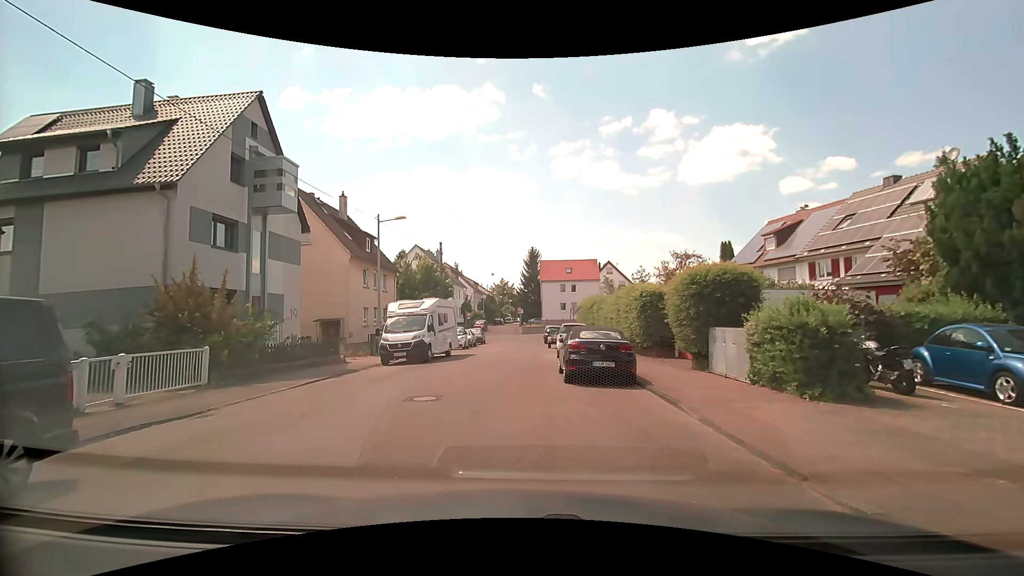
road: residential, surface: asphalt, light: Day
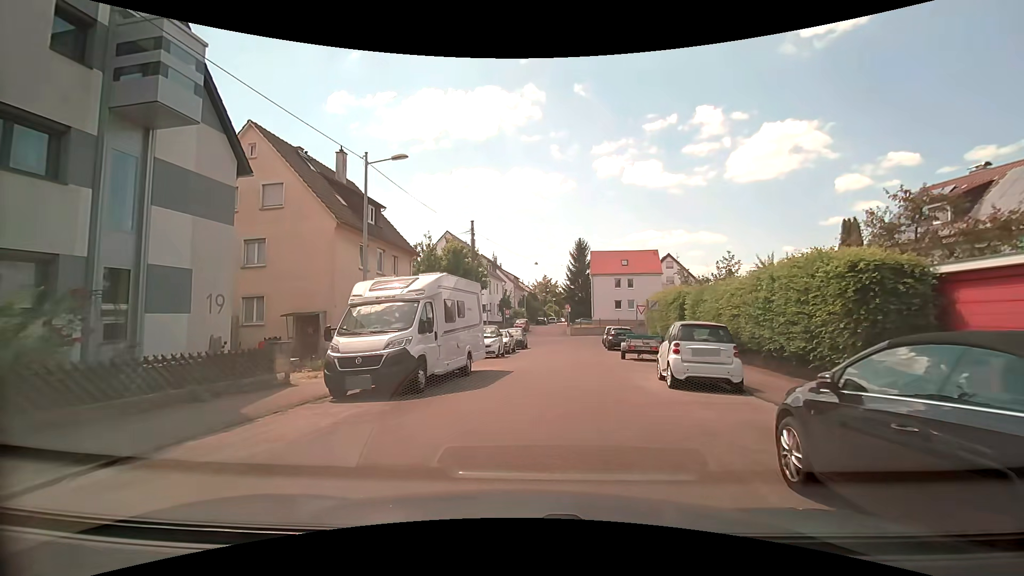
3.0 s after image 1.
(-0.7, +10.6) m; -4°
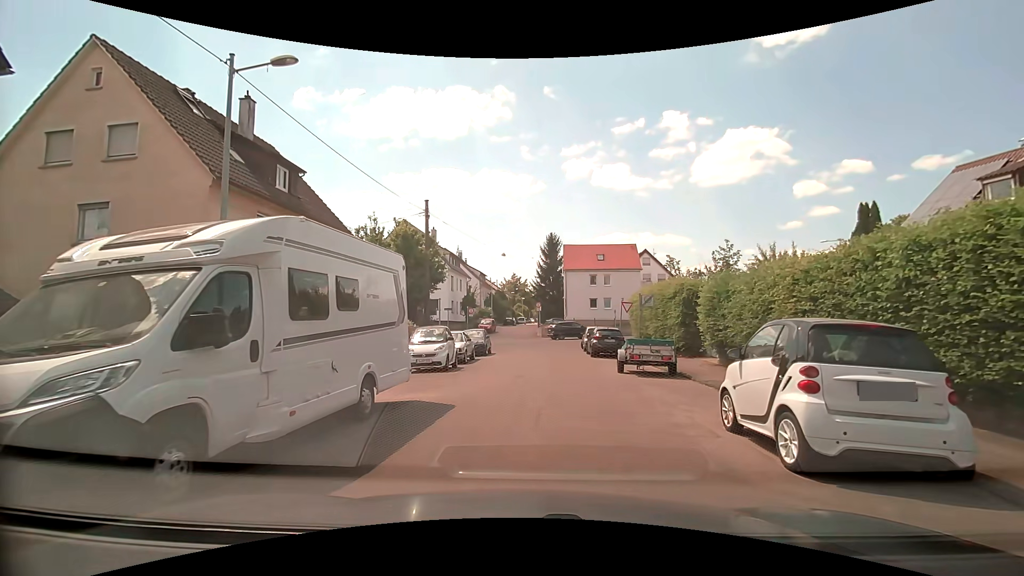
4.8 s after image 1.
(+0.1, +6.6) m; +4°
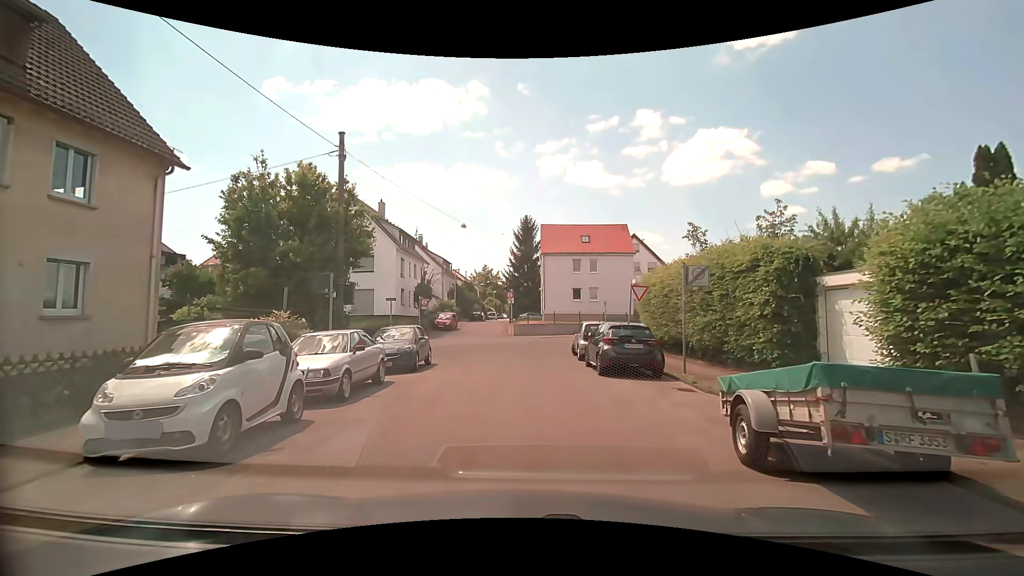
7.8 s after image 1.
(+0.1, +11.0) m; +2°
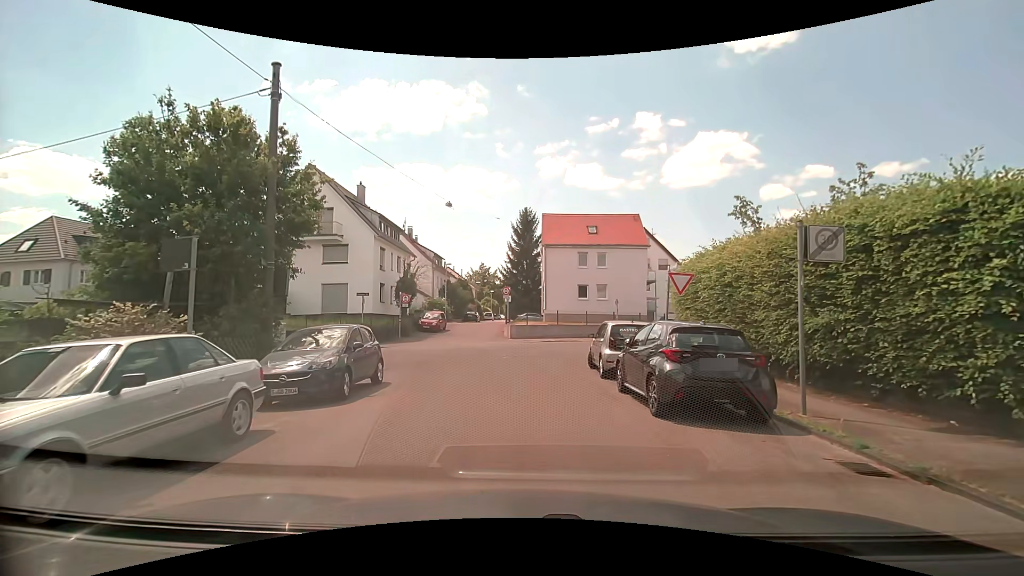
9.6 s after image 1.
(0.0, +6.0) m; 0°
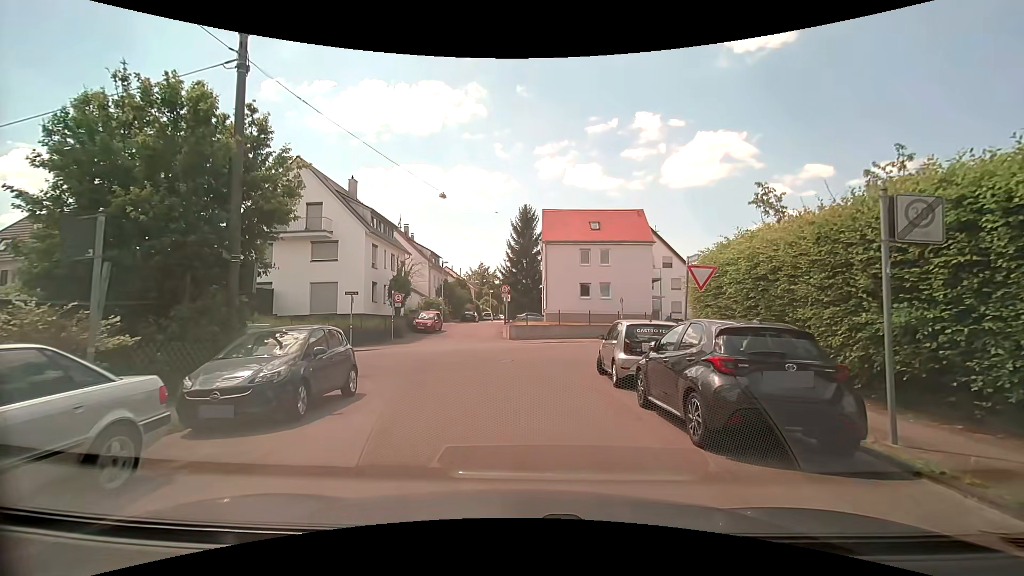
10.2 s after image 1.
(0.0, +1.9) m; +1°
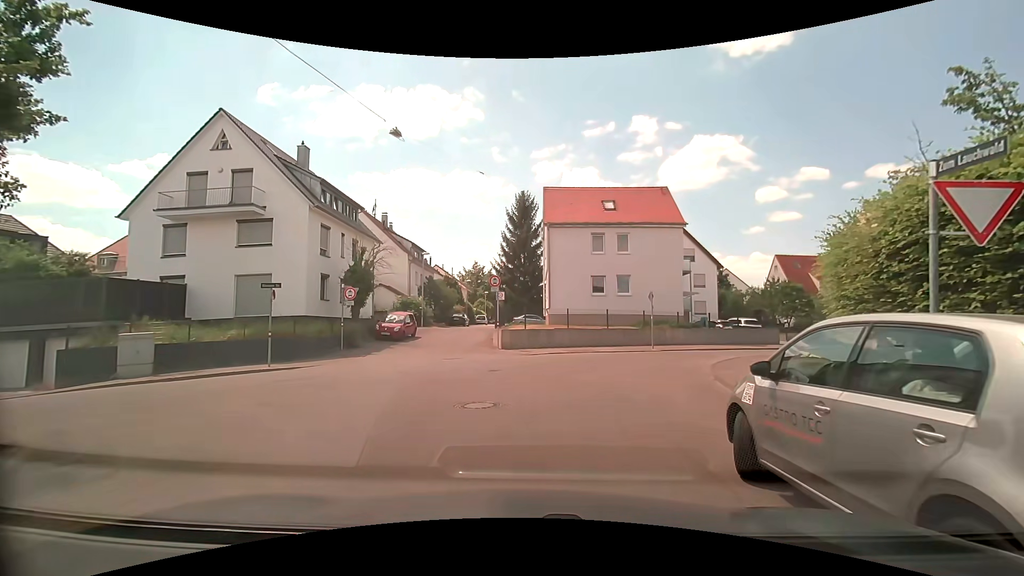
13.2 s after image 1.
(-0.1, +8.7) m; -1°
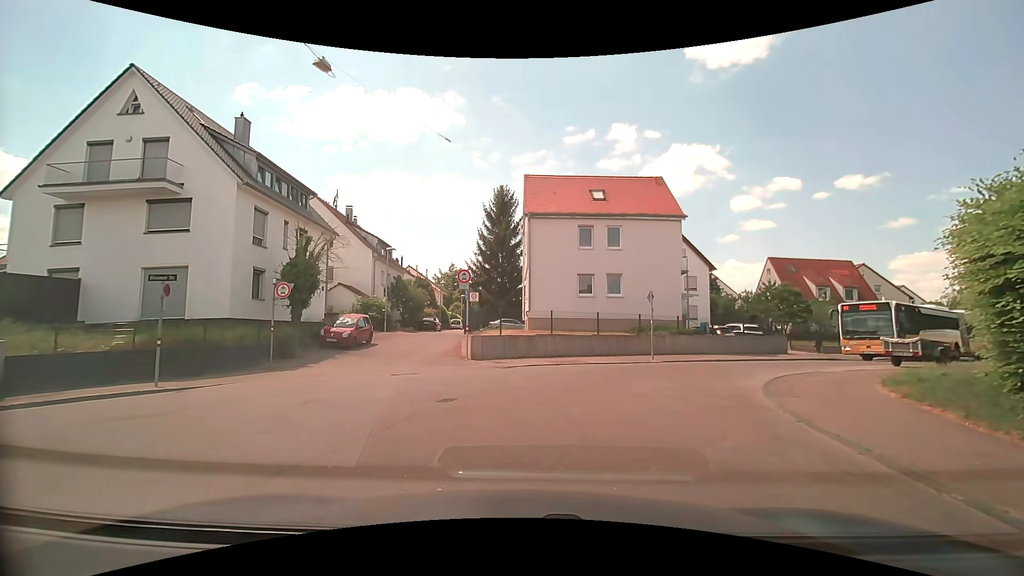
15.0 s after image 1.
(+0.1, +4.4) m; +1°
